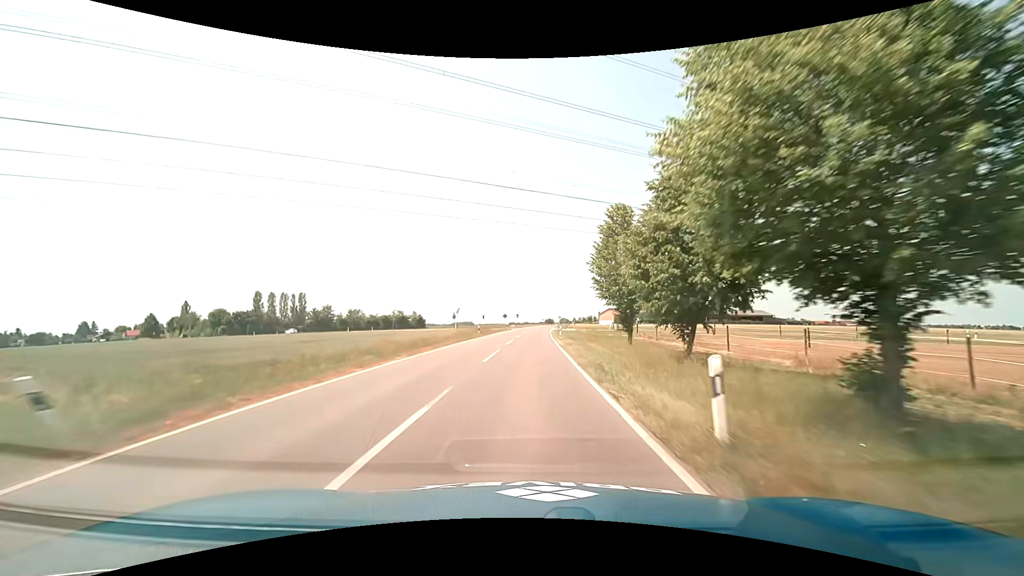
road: tertiary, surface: asphalt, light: Day
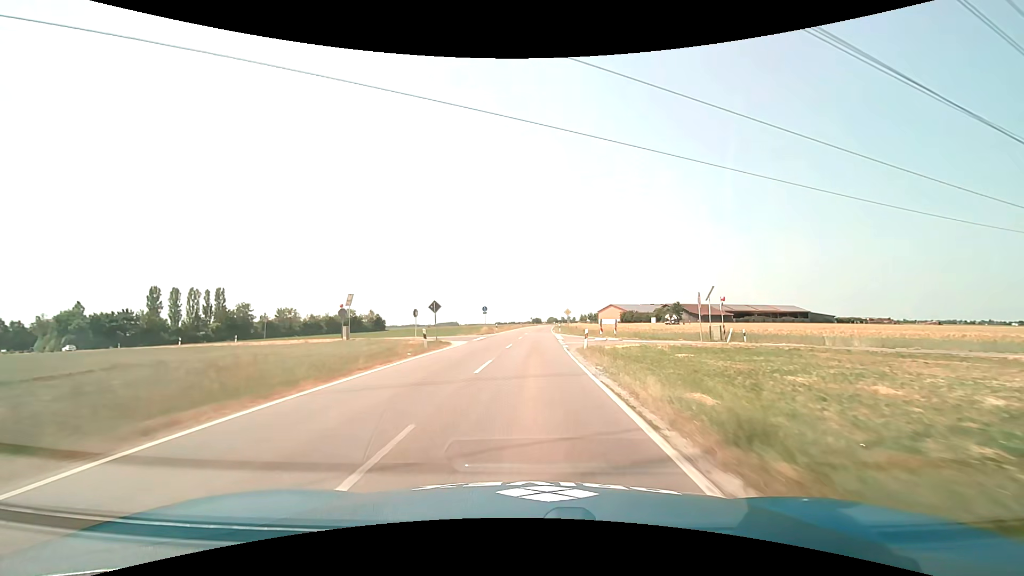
(+1.0, +53.5) m; +2°
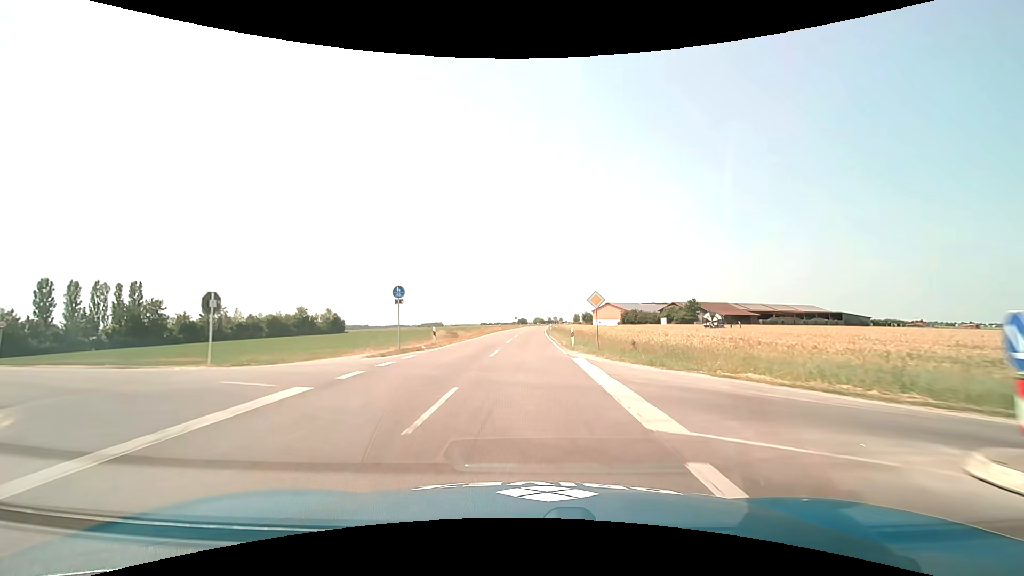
(+0.4, +32.1) m; +1°
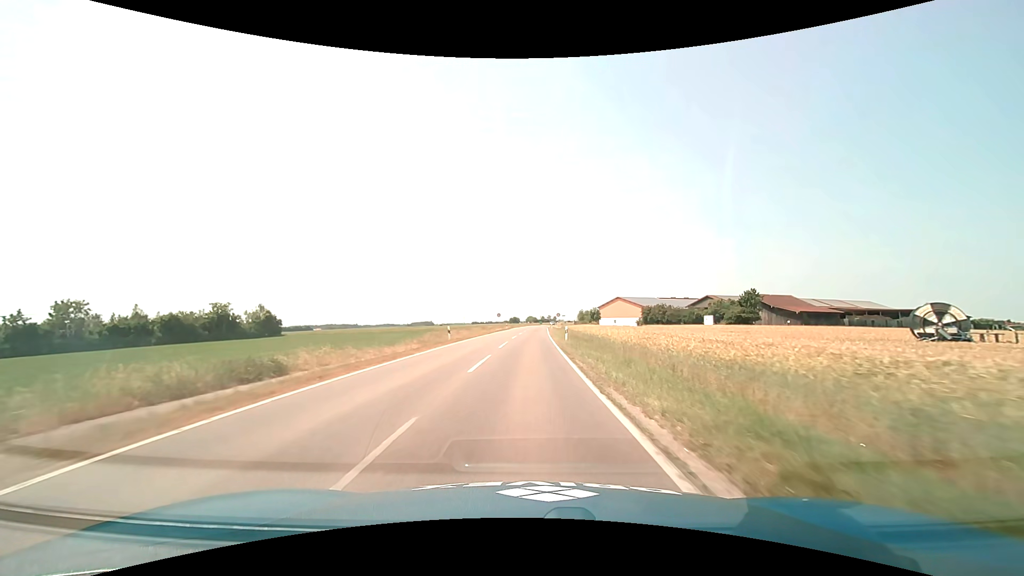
(+0.4, +42.8) m; +1°
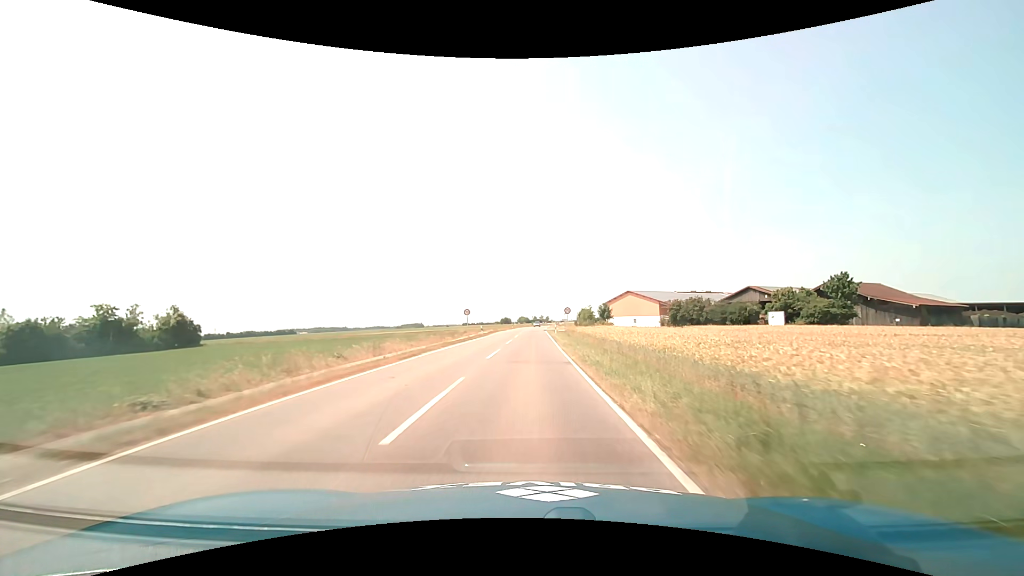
(+0.3, +32.3) m; +1°
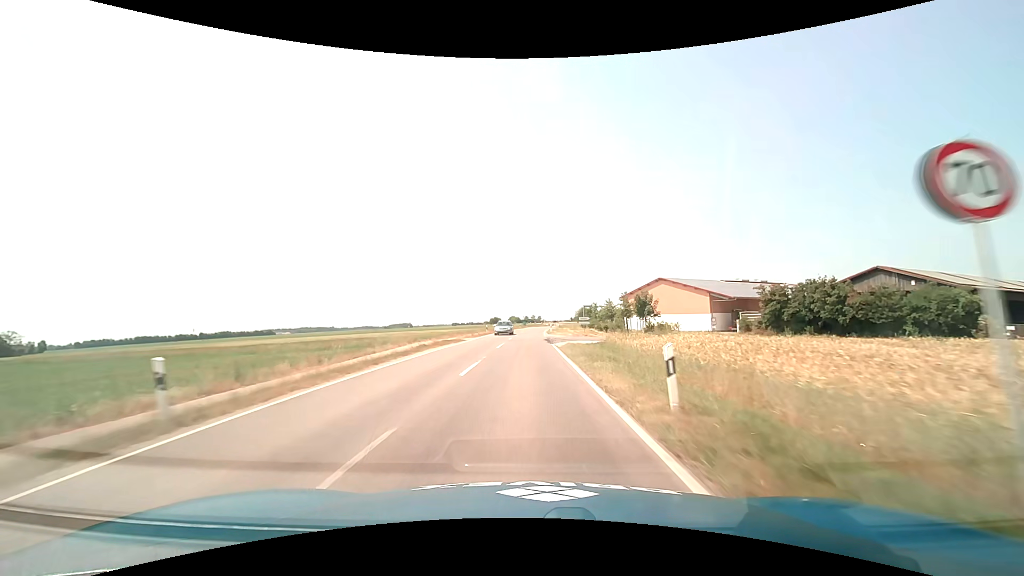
(+0.5, +43.3) m; +1°
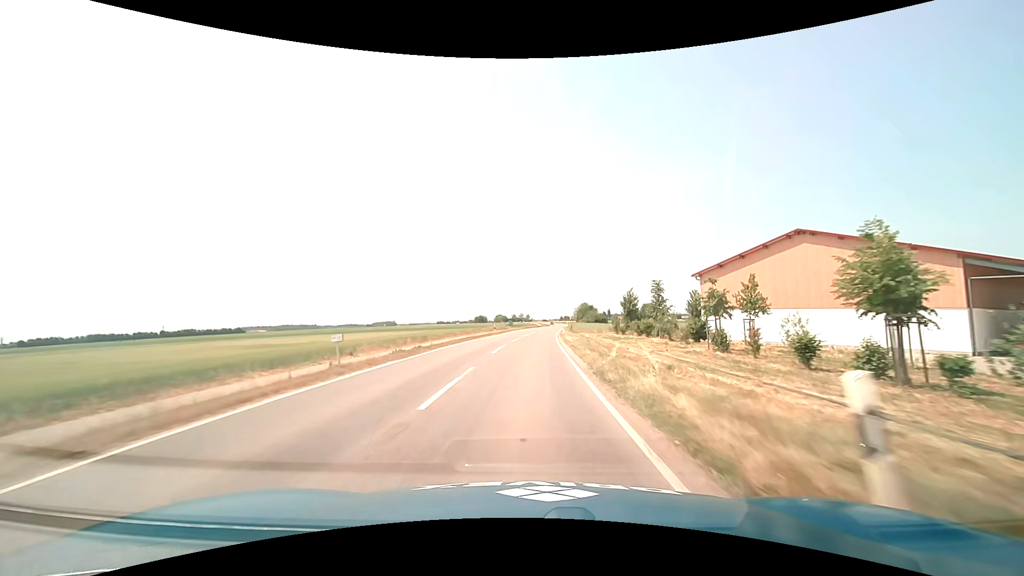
(+0.4, +54.5) m; +1°
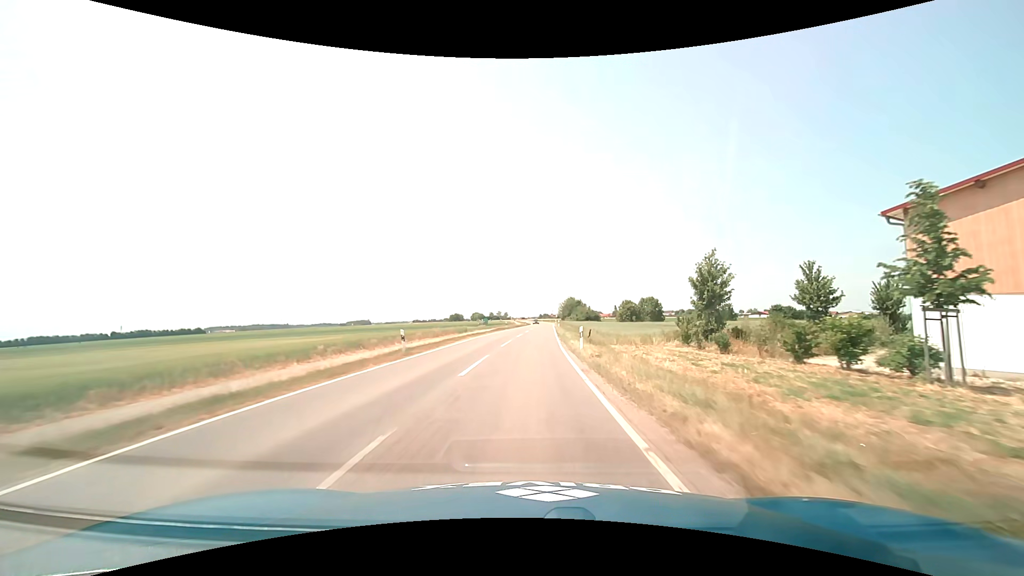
(+0.5, +32.8) m; +2°
(0, +10) (0, +20) (+1, +30) (+1, +40) (+1, +50) (+2, +60) (+2, +70) (+3, +80) (+3, +90) (+4, +100) m
